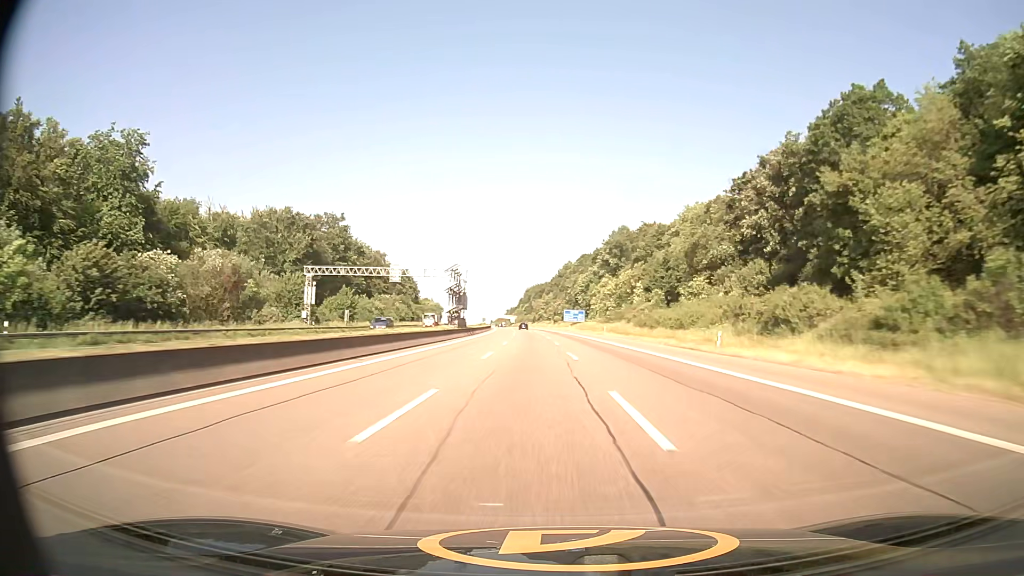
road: motorway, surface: asphalt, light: Day
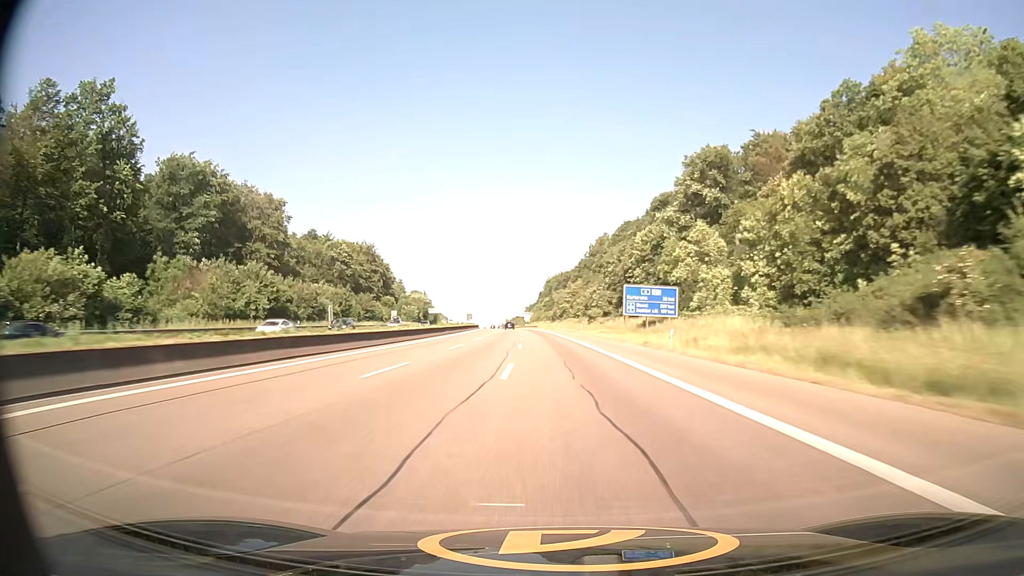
(-0.9, +98.9) m; -2°
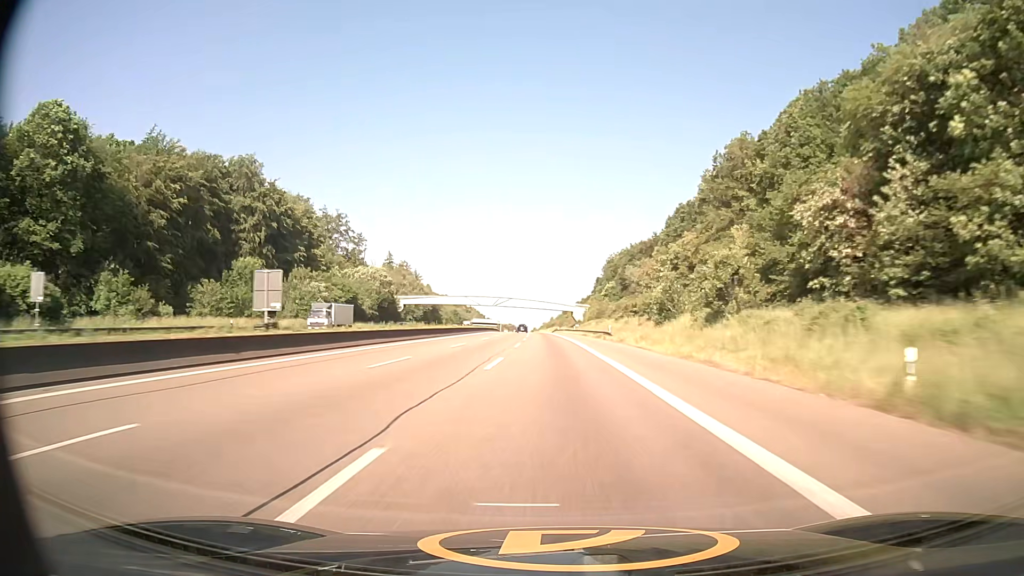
(-4.9, +122.7) m; -4°
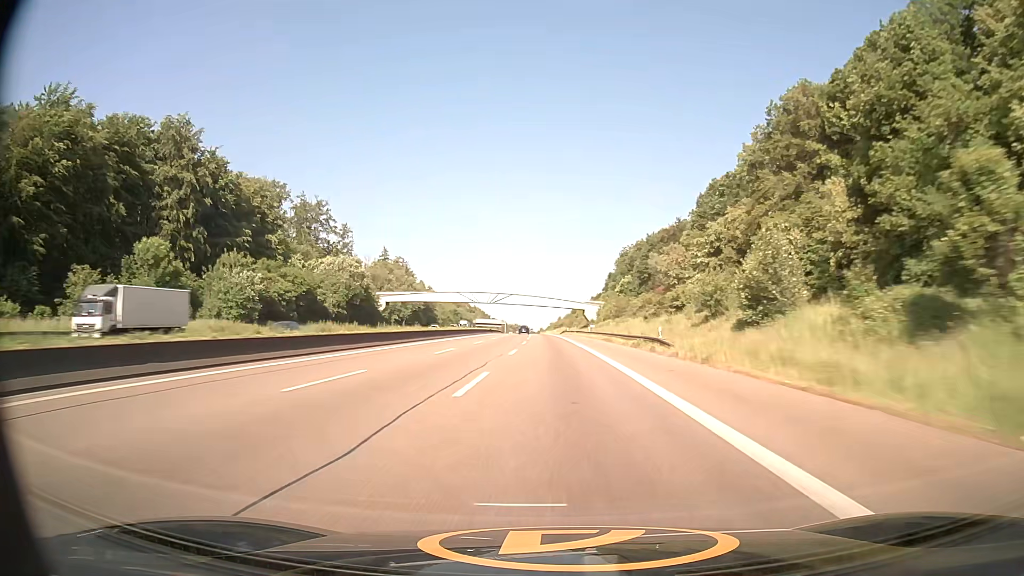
(-0.2, +24.7) m; -1°
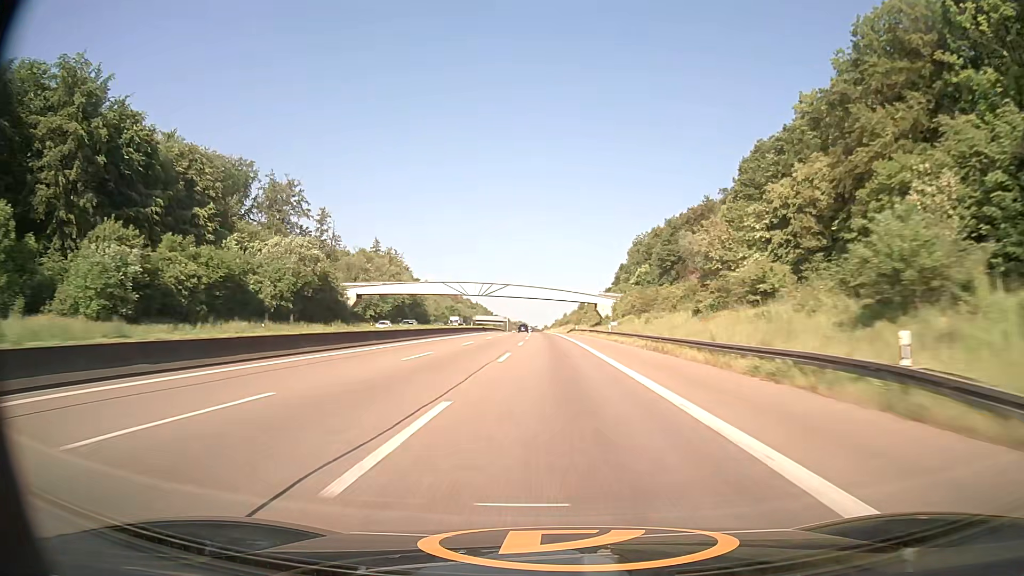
(-0.1, +24.7) m; 0°
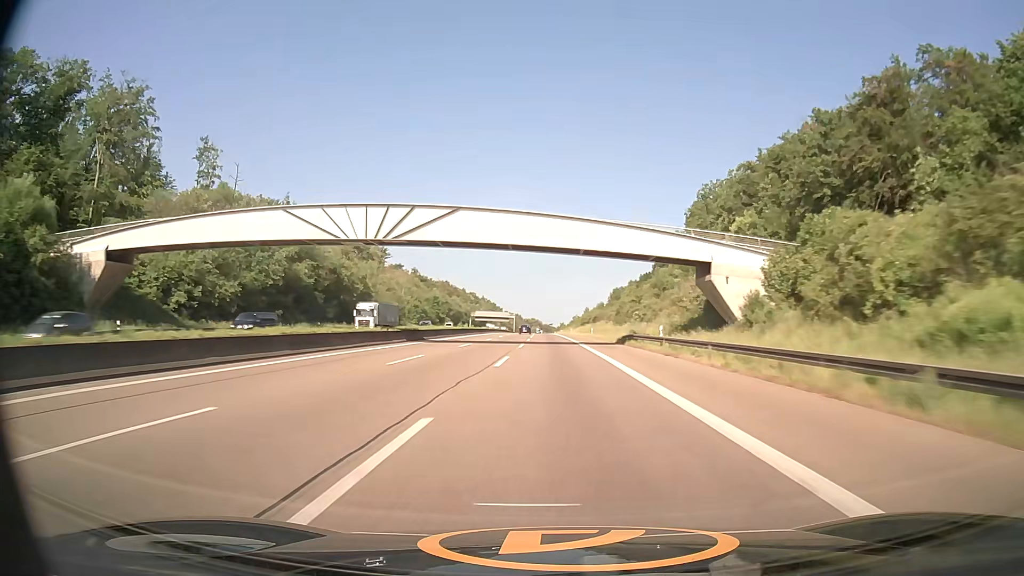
(-0.8, +74.2) m; -1°
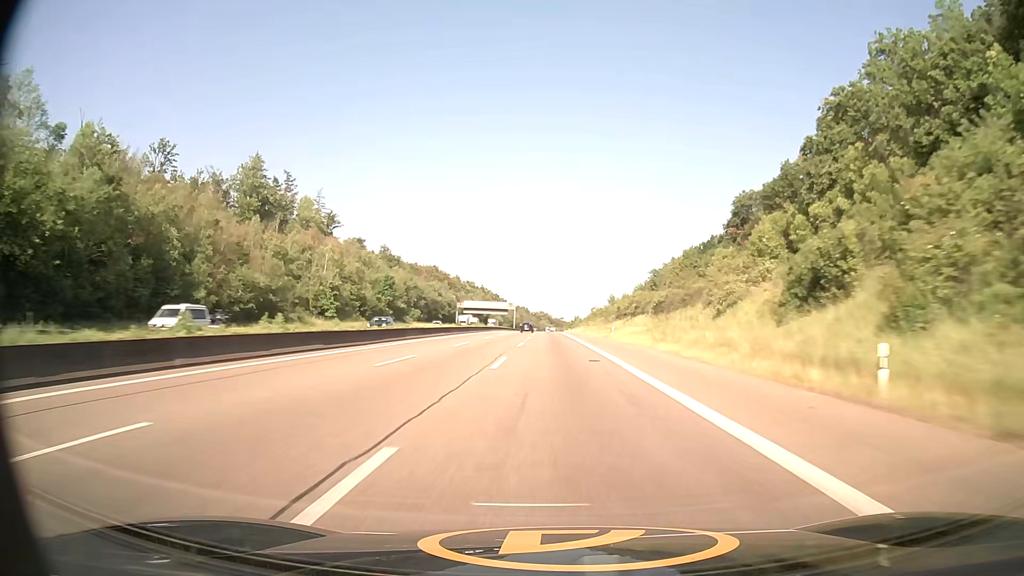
(-0.6, +73.8) m; -1°
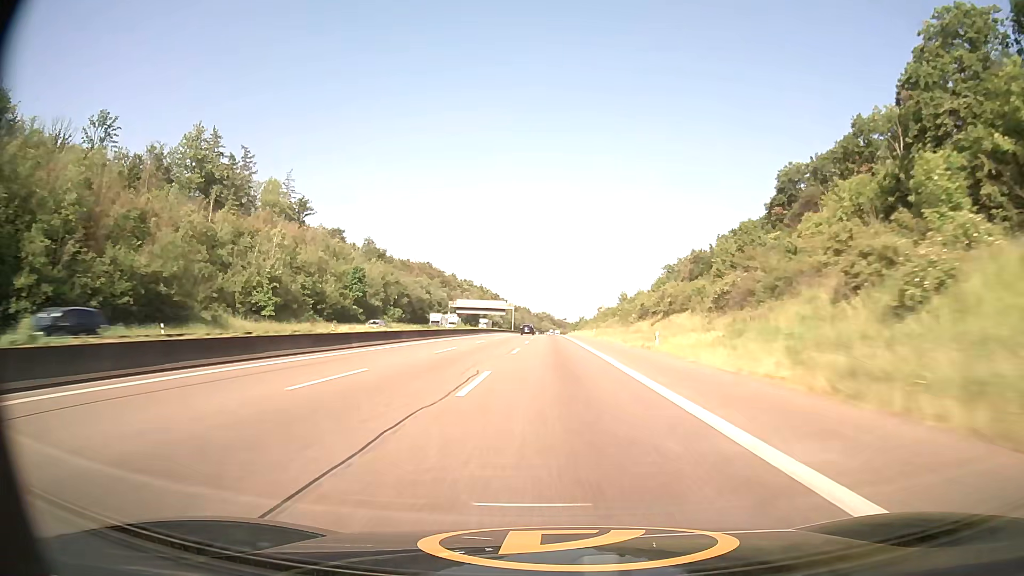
(0.0, +24.5) m; 0°
(0, +10) (0, +20) (0, +30) (0, +40) (0, +50) (0, +60) (0, +70) (-1, +80) (-1, +90) (-1, +100) m
